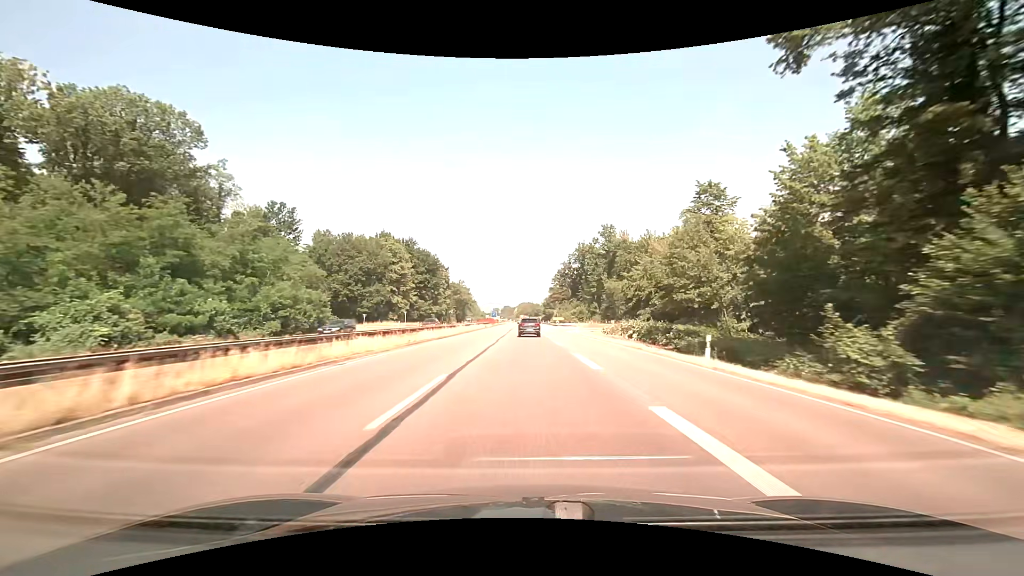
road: trunk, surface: asphalt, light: Day
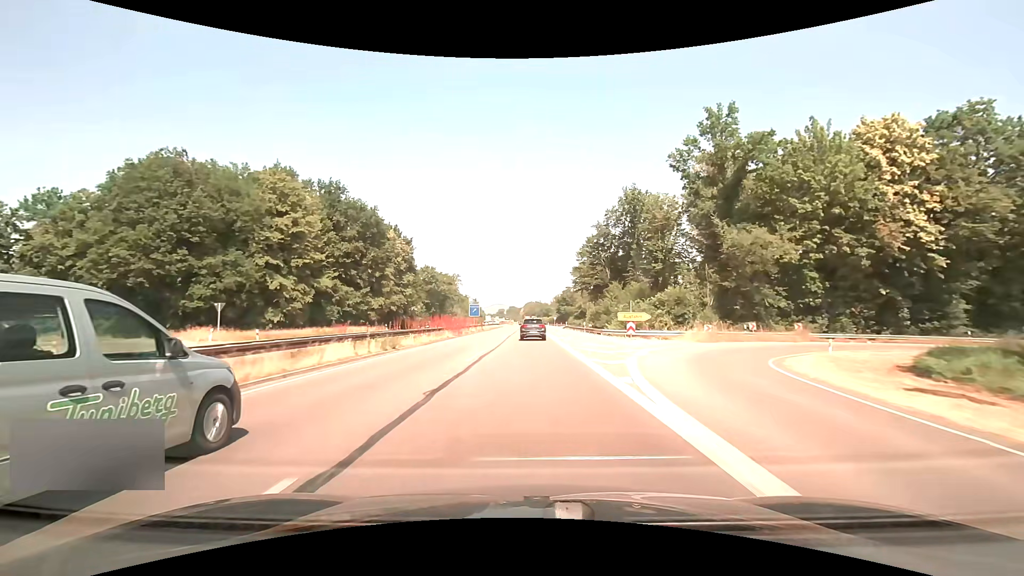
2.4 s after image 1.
(-0.4, +62.7) m; -1°
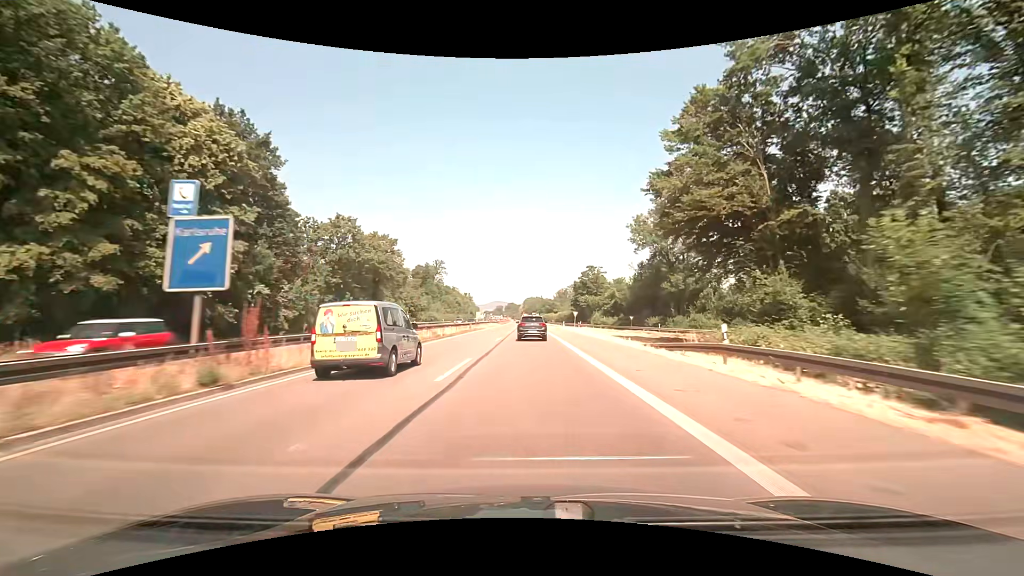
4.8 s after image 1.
(-0.1, +60.7) m; 0°
(0, +10) (0, +20) (0, +30) (0, +40) (0, +50) (0, +60) (0, +70) (0, +80) (0, +90) (0, +100) m
